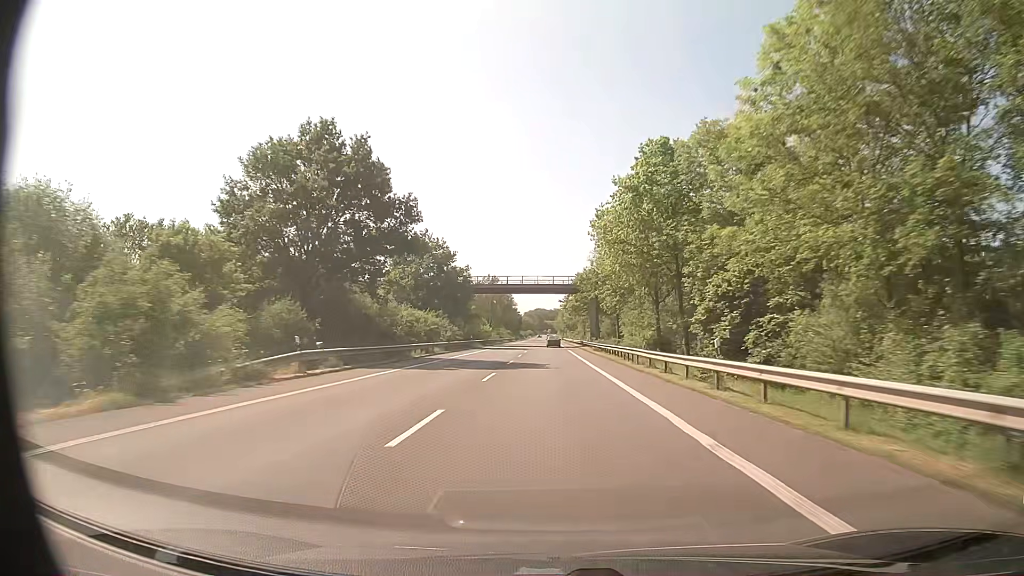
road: primary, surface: asphalt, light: Day
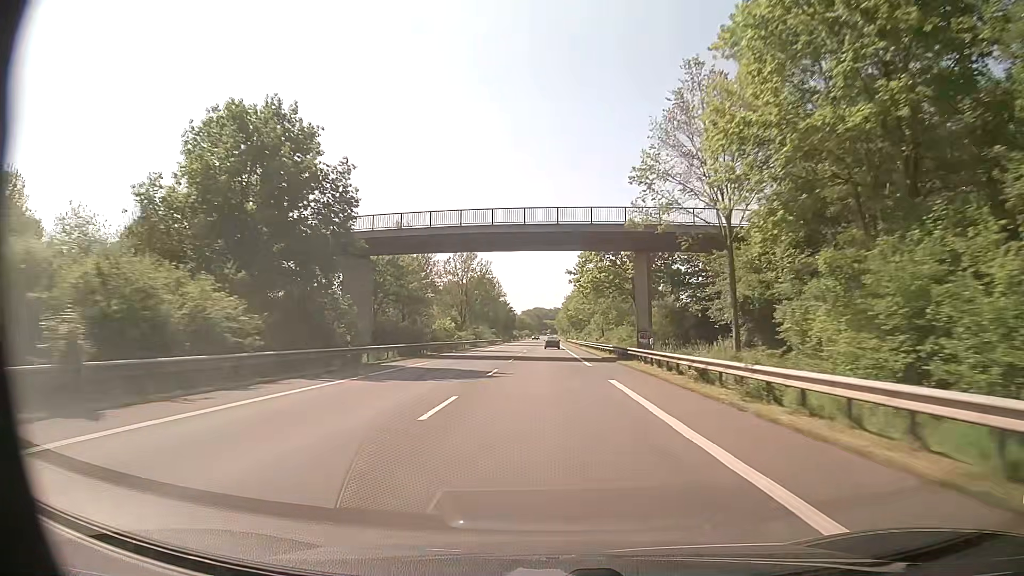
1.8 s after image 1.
(0.0, +46.2) m; 0°
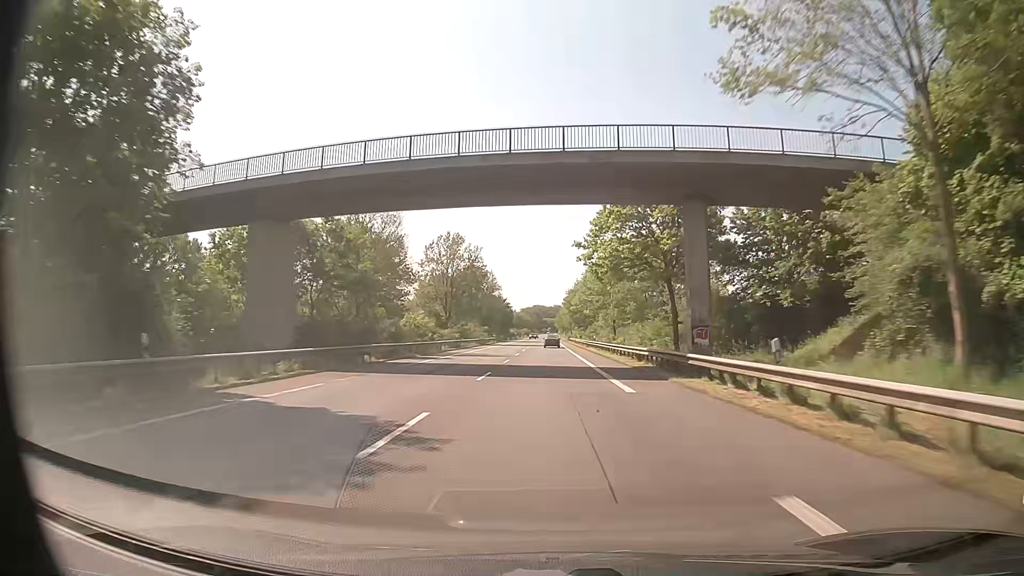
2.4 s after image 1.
(-0.1, +15.6) m; 0°
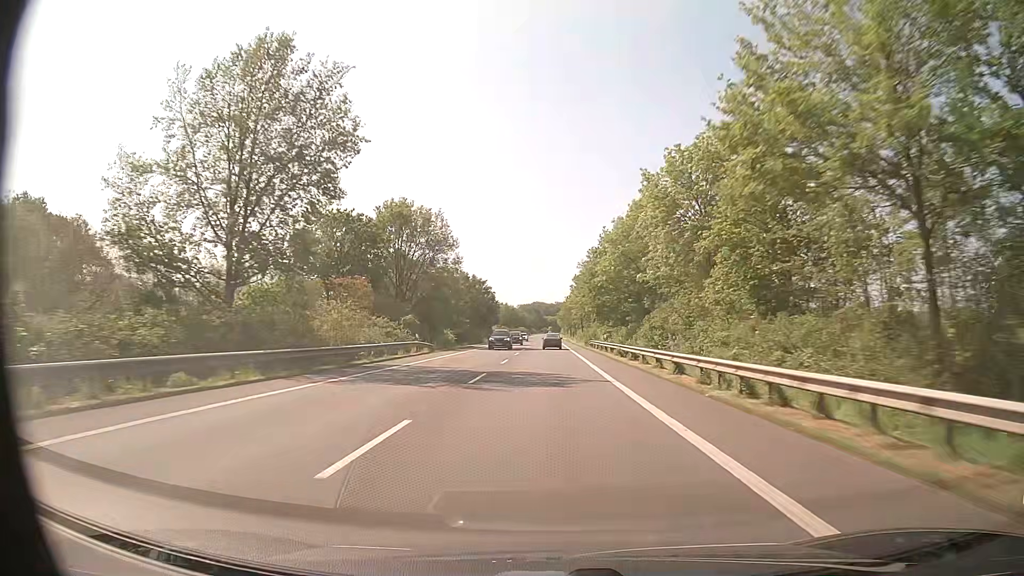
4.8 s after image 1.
(0.0, +61.8) m; 0°
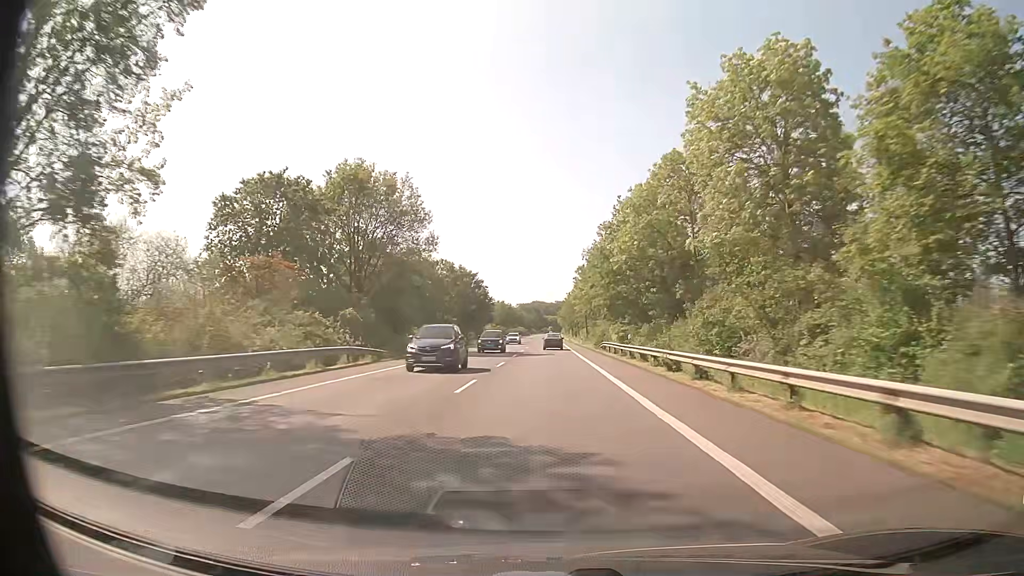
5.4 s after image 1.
(0.0, +15.2) m; 0°
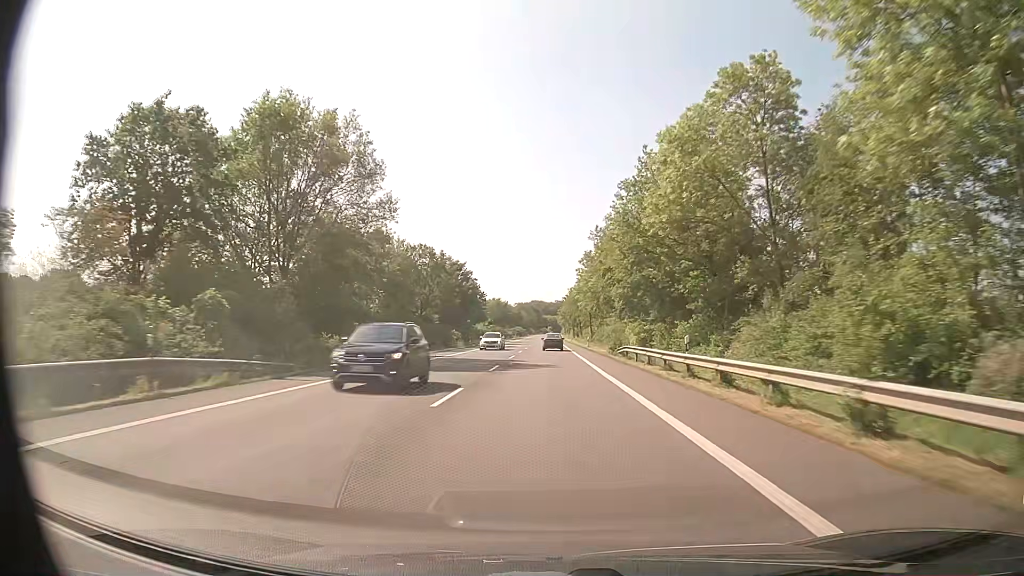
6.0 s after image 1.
(0.0, +15.0) m; 0°
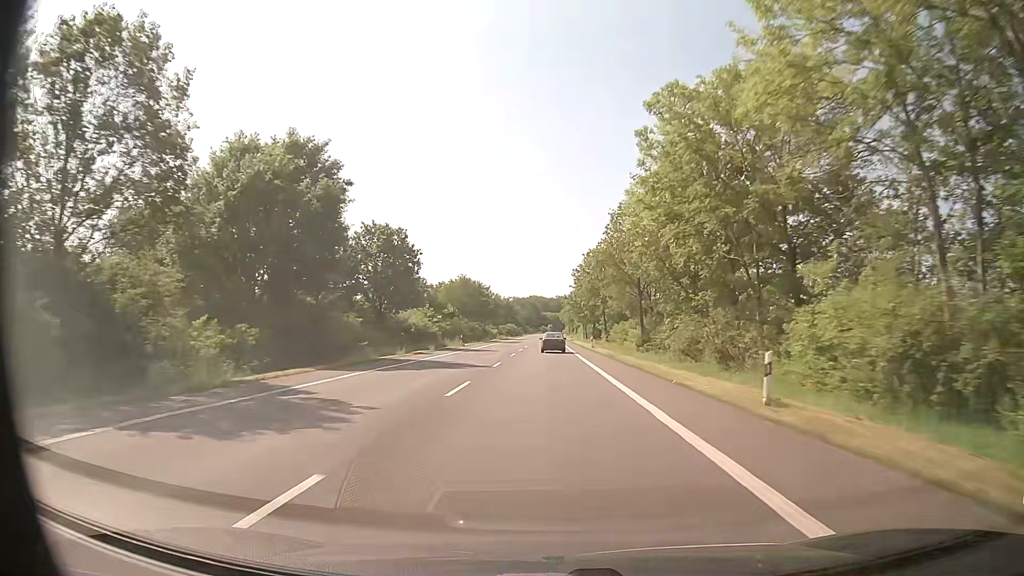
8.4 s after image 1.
(0.0, +58.8) m; 0°
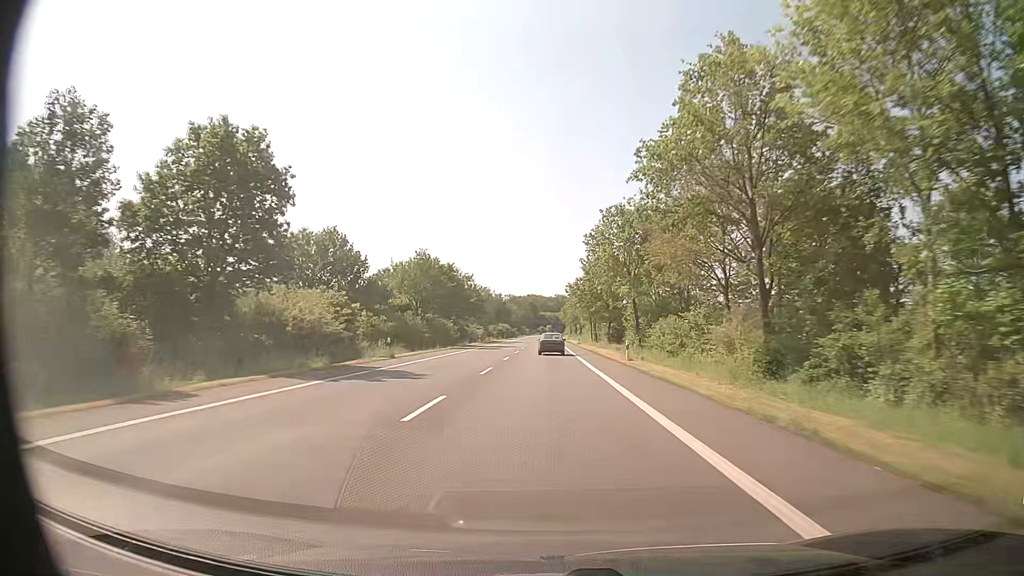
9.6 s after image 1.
(0.0, +28.6) m; 0°
(0, +10) (0, +20) (0, +30) (0, +40) (0, +50) (0, +60) (0, +70) (0, +80) (0, +90) (0, +100) m
